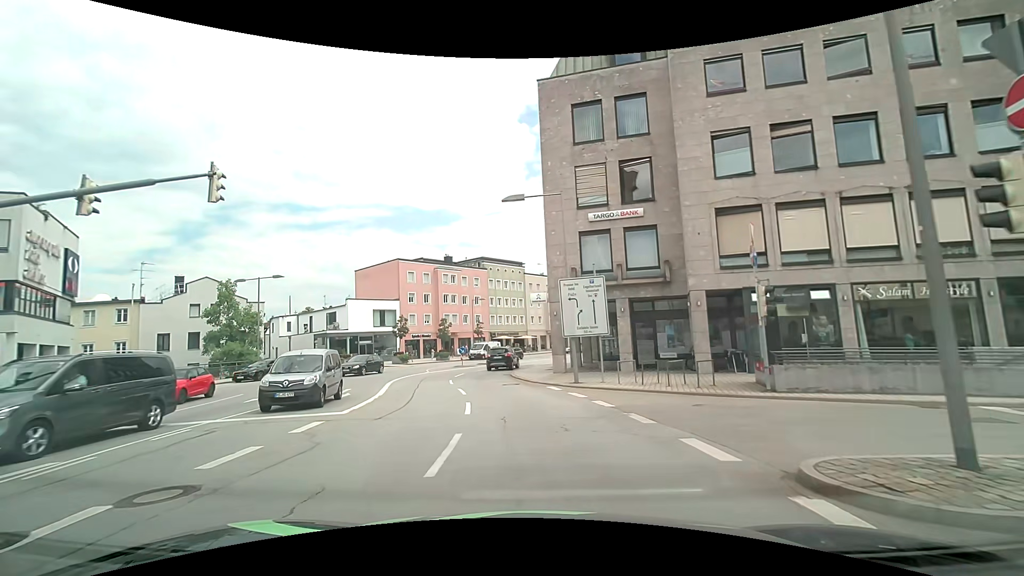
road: primary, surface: asphalt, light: Day
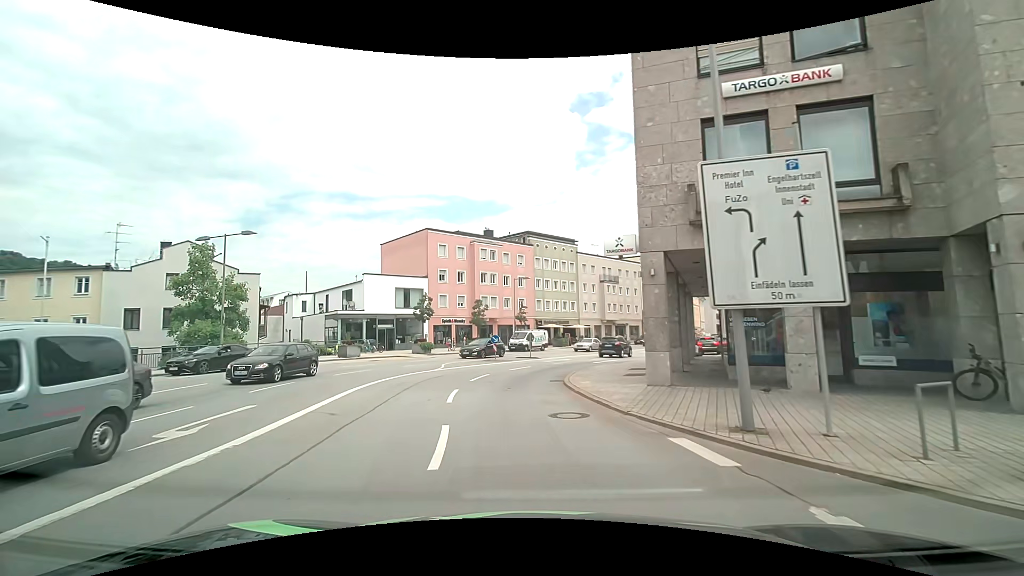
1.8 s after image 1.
(-0.6, +12.0) m; -5°
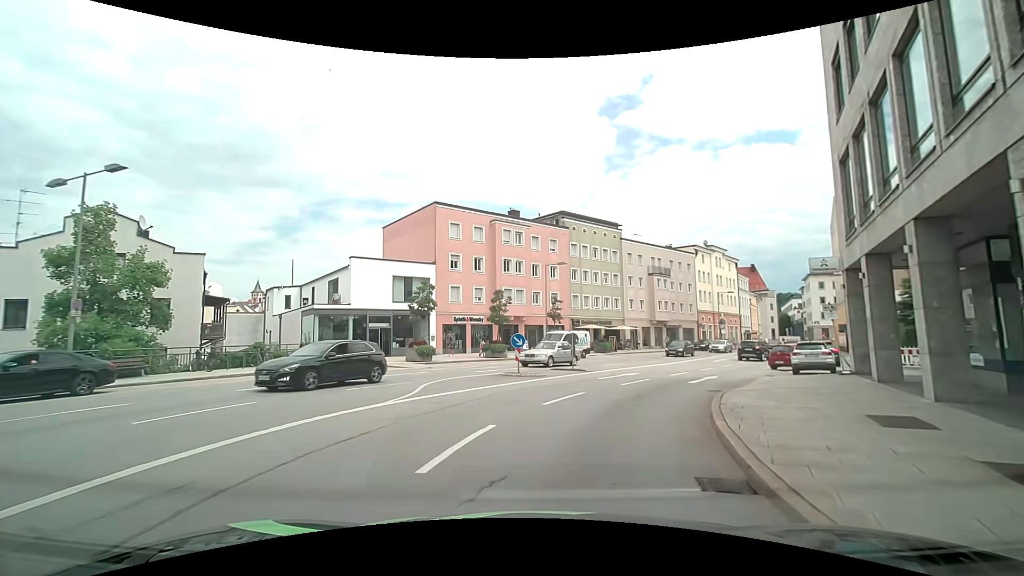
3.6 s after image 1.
(-0.8, +12.5) m; -5°
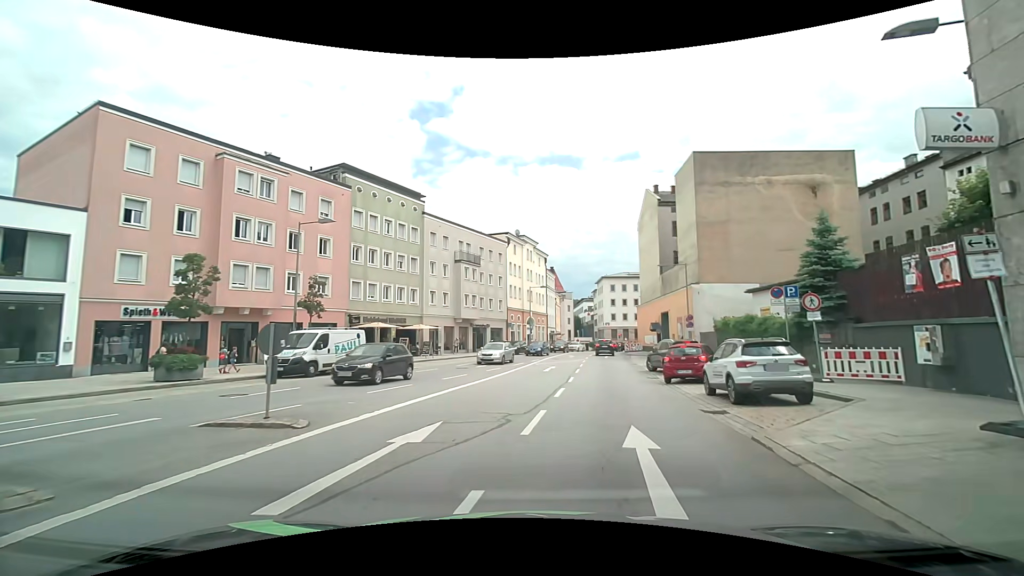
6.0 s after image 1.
(+2.4, +14.3) m; +21°
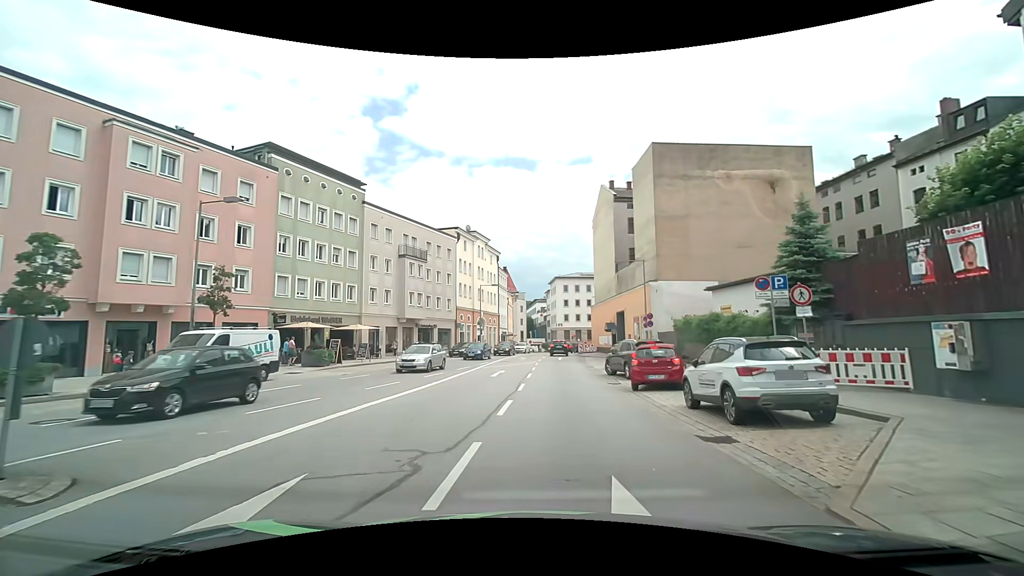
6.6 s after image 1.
(+0.2, +3.4) m; +6°
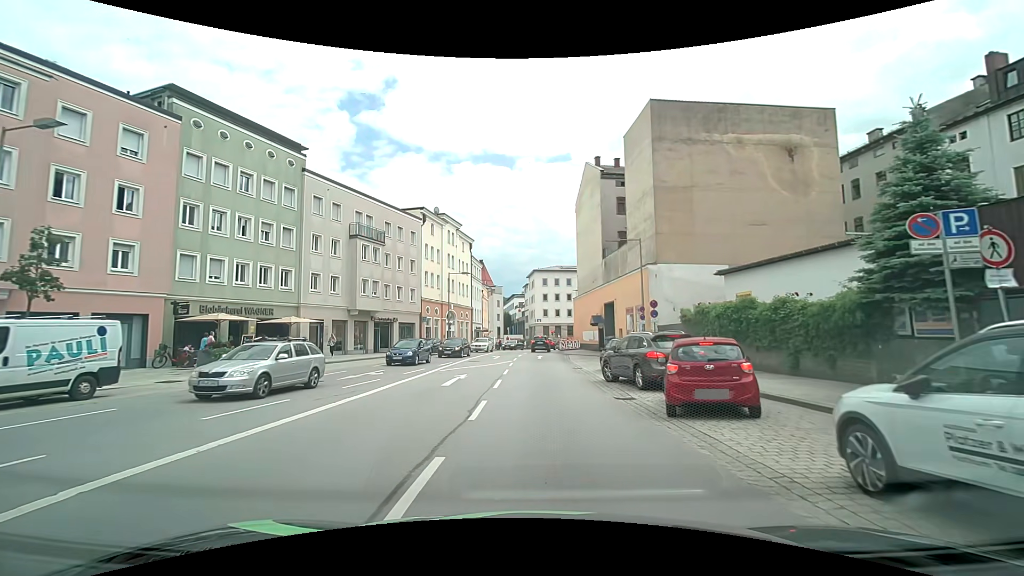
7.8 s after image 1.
(+0.4, +7.1) m; +5°
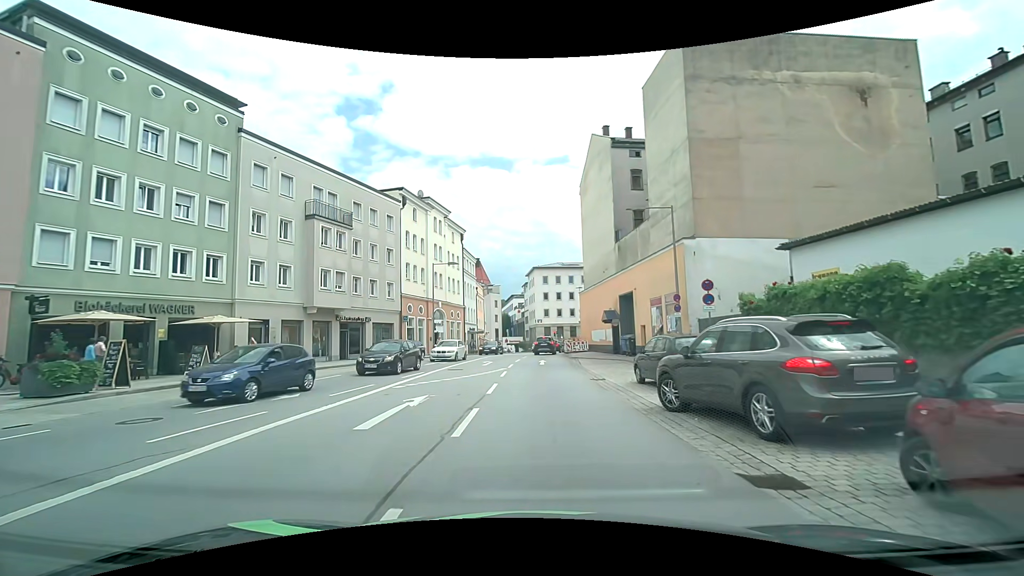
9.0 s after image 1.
(-0.1, +8.0) m; 0°
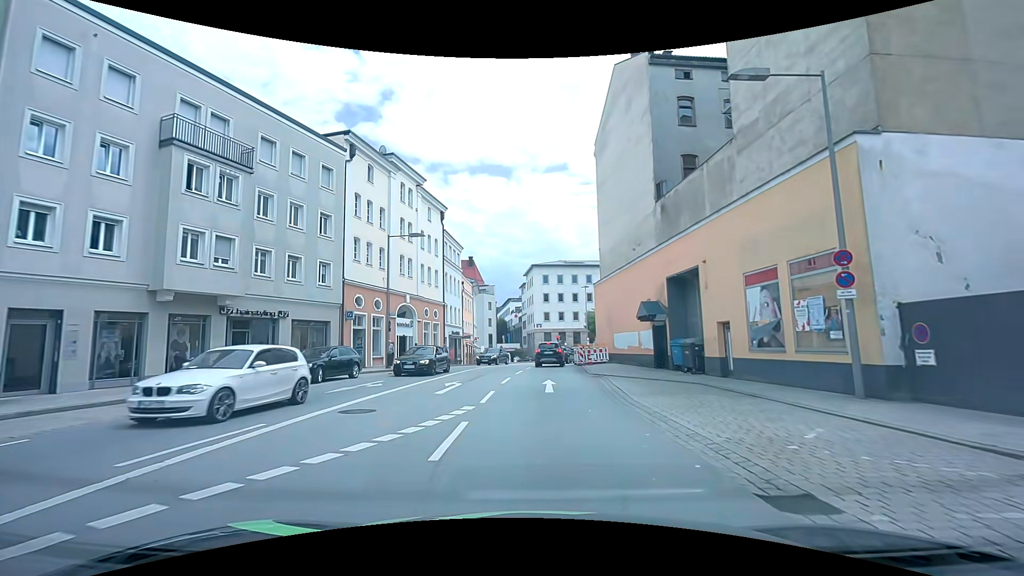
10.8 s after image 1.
(-0.2, +13.4) m; 0°
